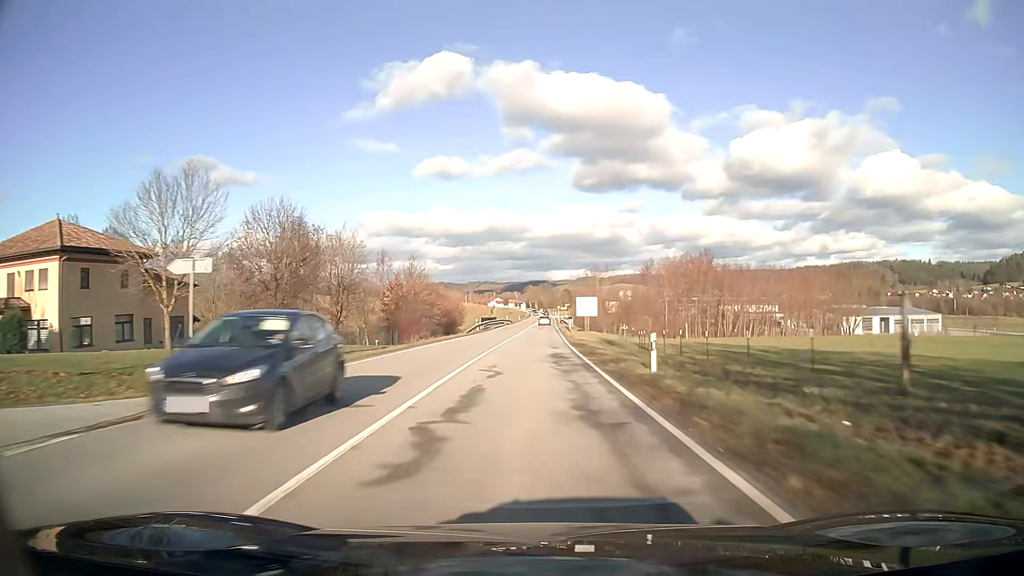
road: secondary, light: Day
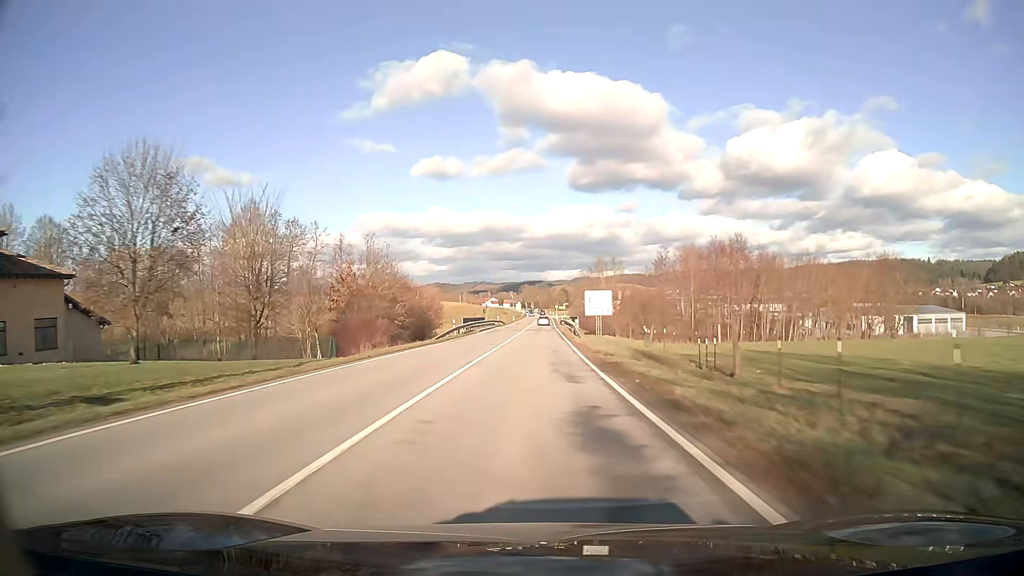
(0.0, +15.9) m; 0°
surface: asphalt
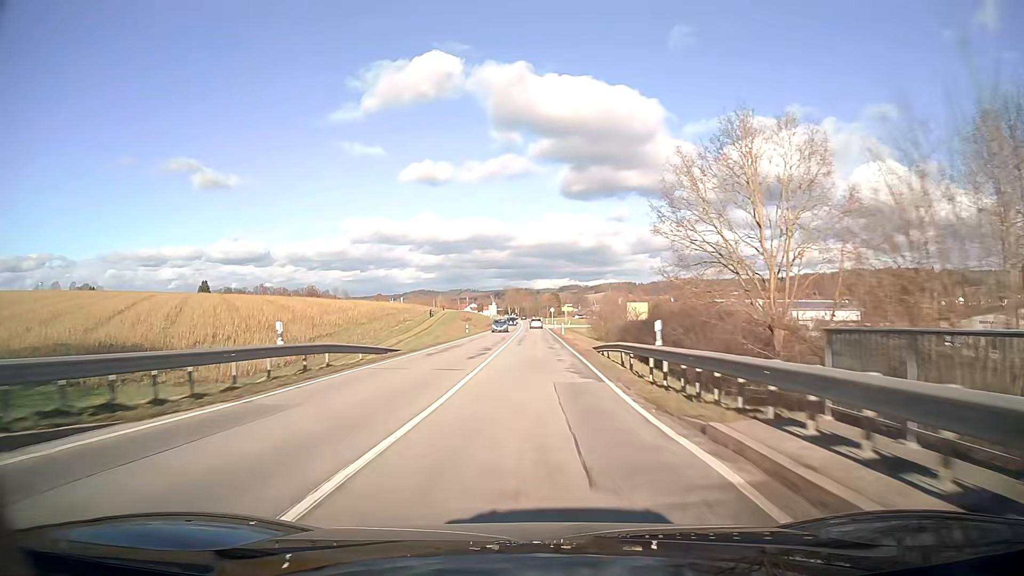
(+0.7, +79.2) m; +1°
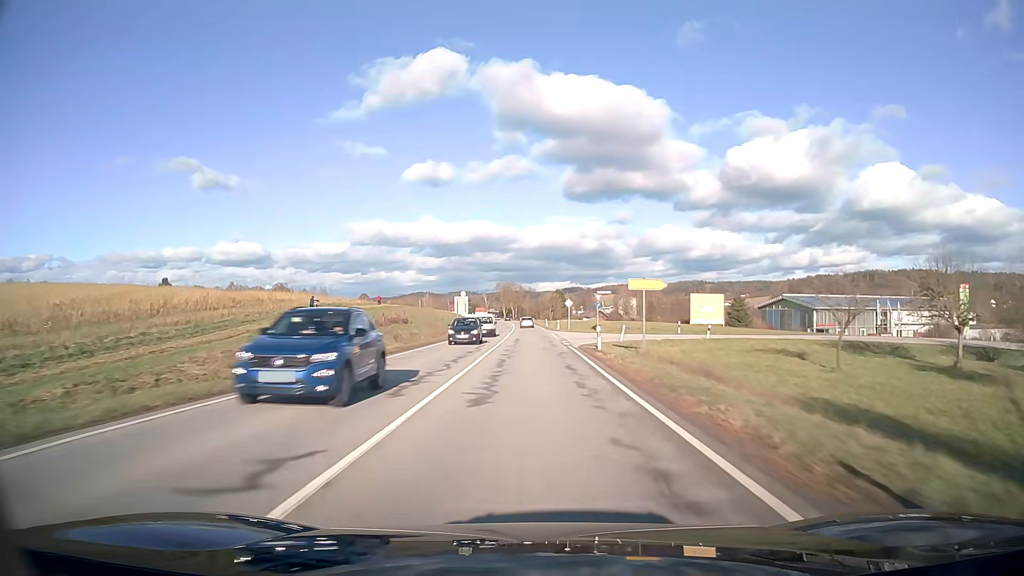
(+0.1, +63.1) m; 0°
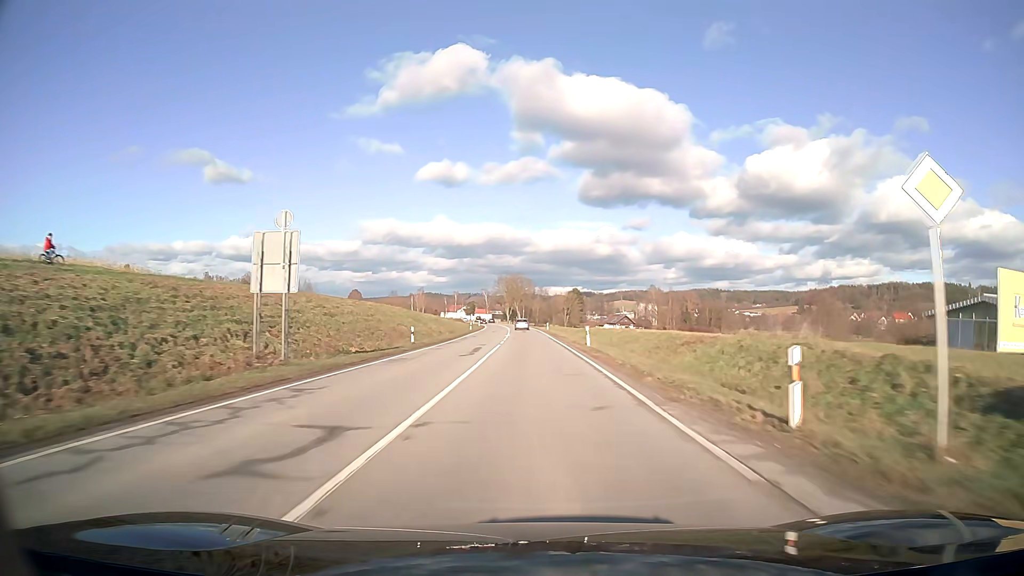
(-0.5, +63.0) m; -1°
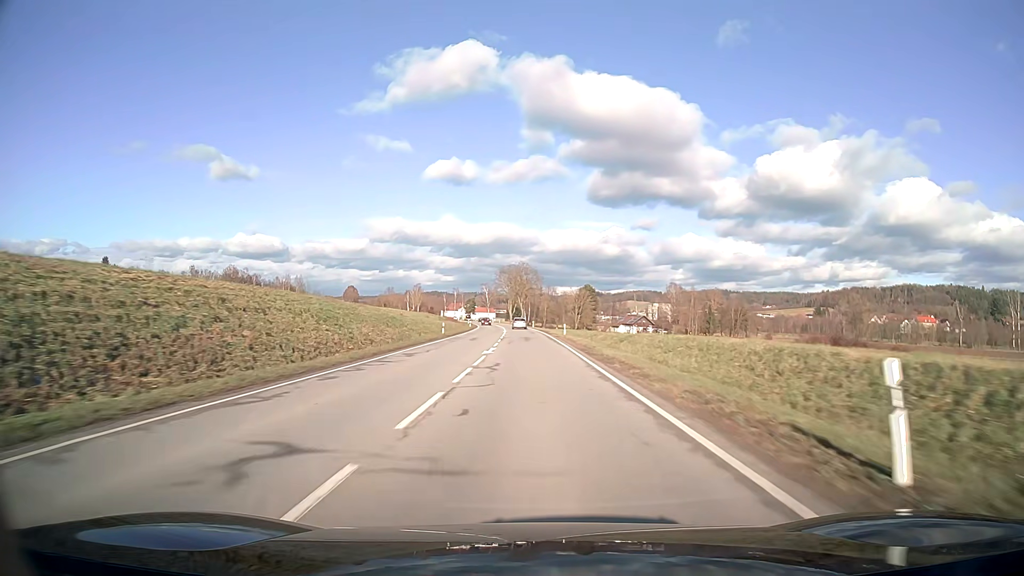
(-0.2, +31.6) m; -1°
(0, +10) (0, +20) (0, +30) (0, +40) (-1, +50) (-1, +60) (-1, +70) (-2, +80) (-2, +90) (-3, +100) m
